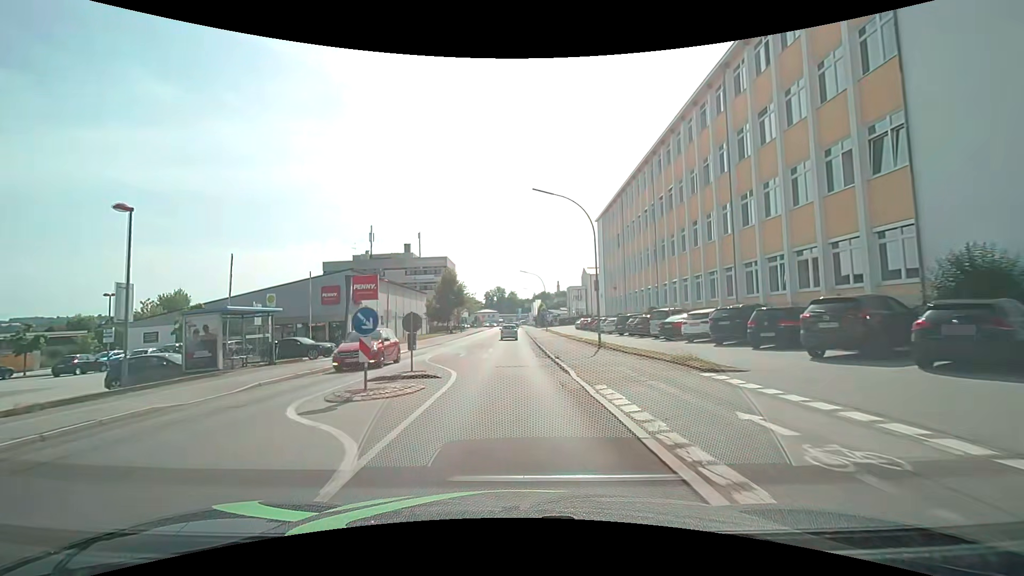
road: tertiary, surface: asphalt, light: Day
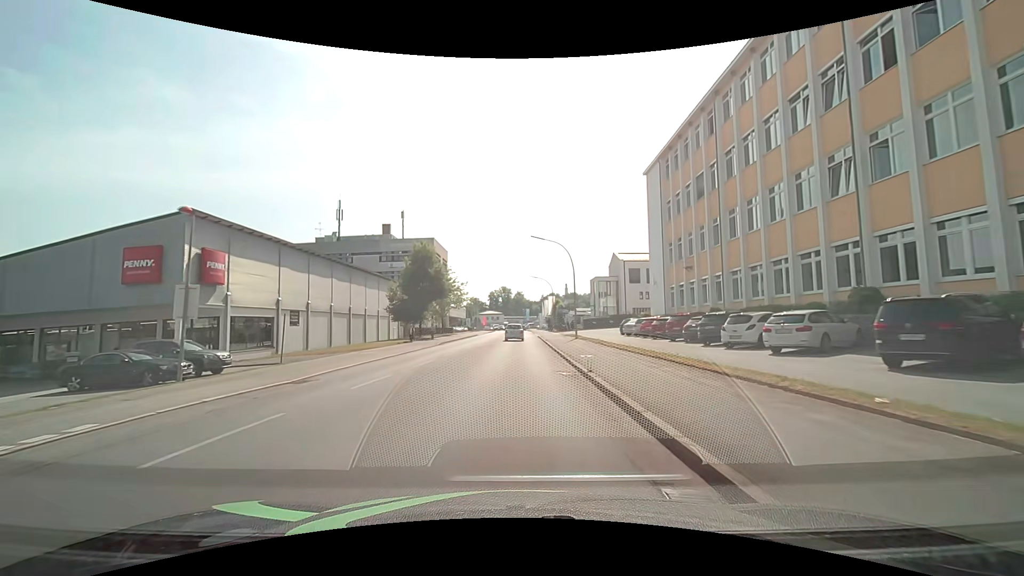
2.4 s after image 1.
(-0.4, +29.4) m; -1°
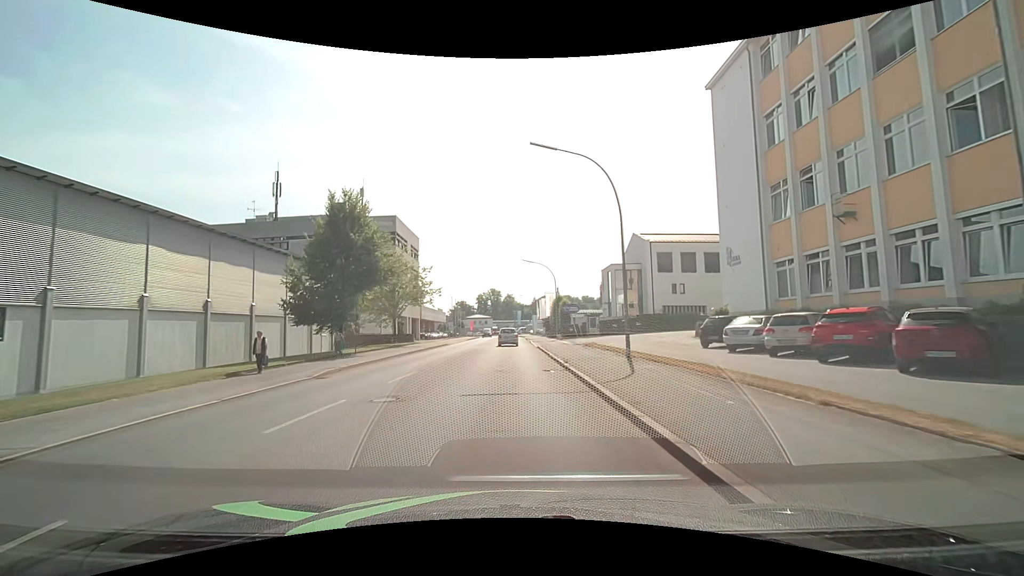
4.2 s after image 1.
(+0.1, +22.9) m; +1°
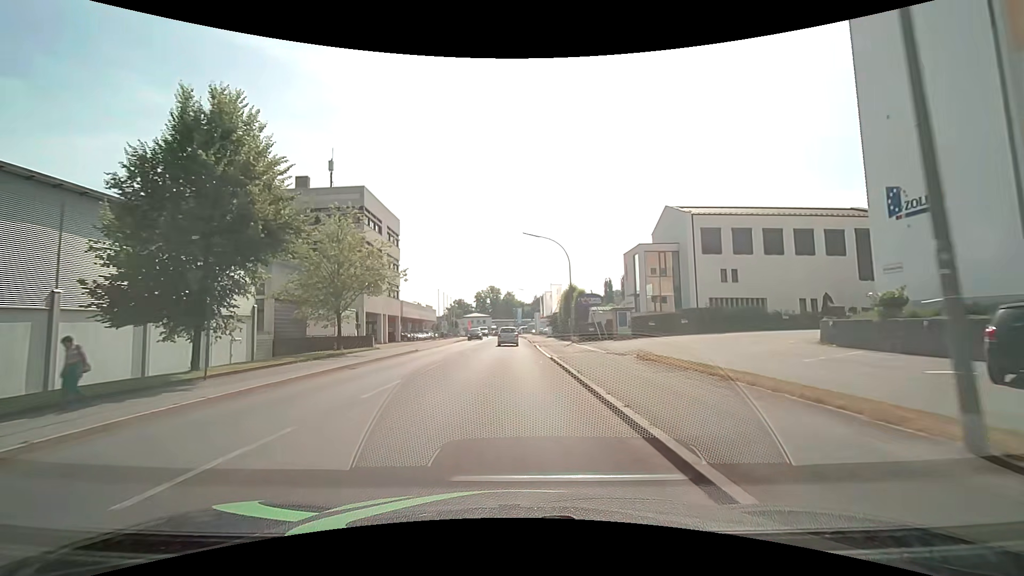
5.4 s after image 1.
(-0.1, +15.1) m; 0°
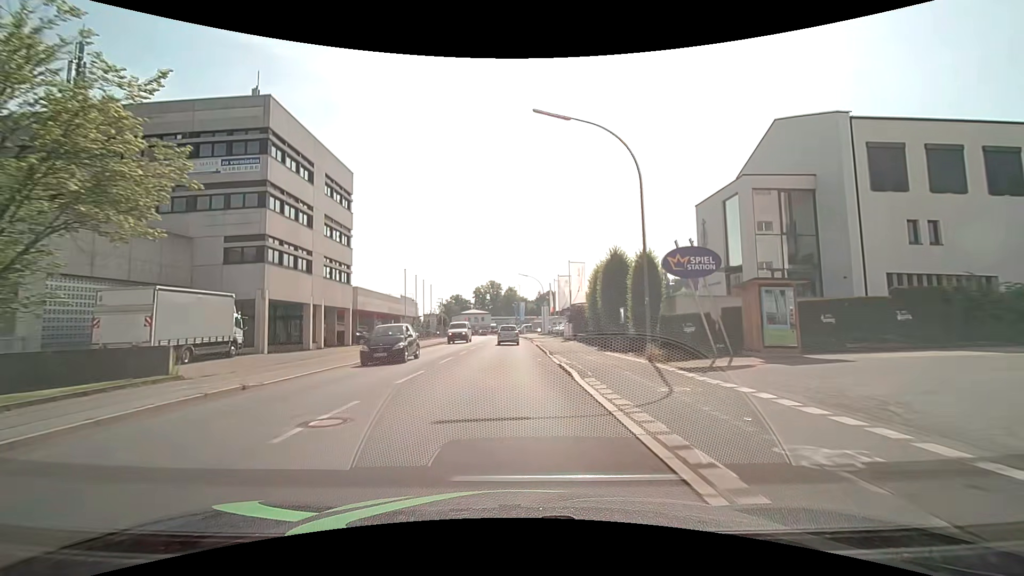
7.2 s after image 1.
(-0.1, +22.6) m; -1°
